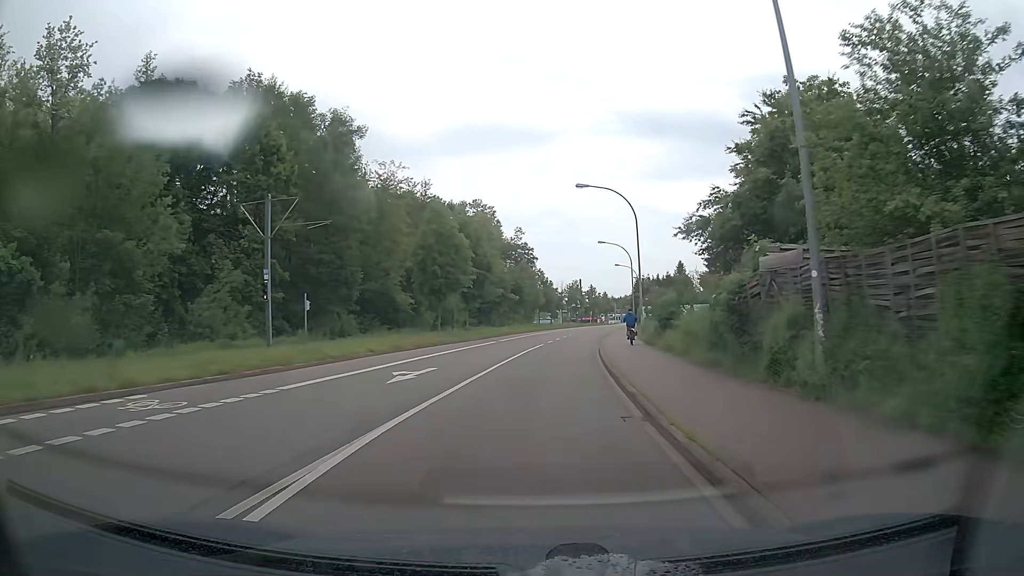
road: tertiary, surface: asphalt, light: Day
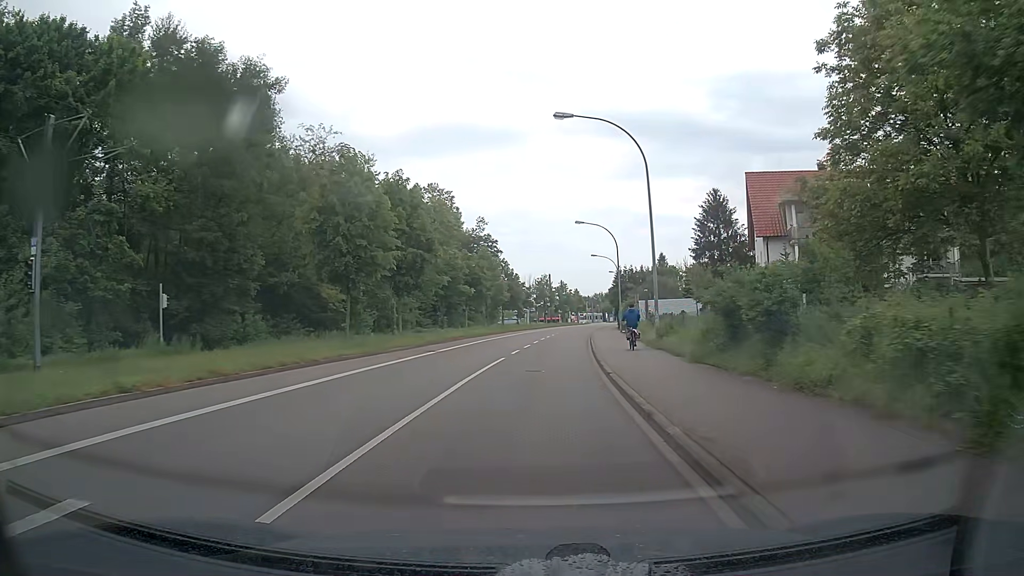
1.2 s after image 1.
(+0.5, +14.8) m; +3°
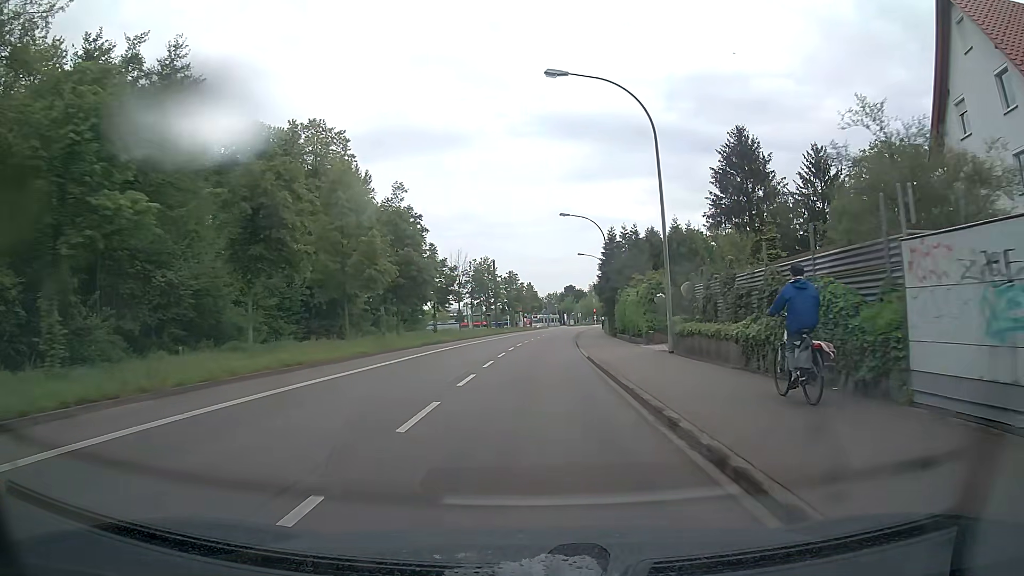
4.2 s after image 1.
(+1.7, +37.3) m; +5°
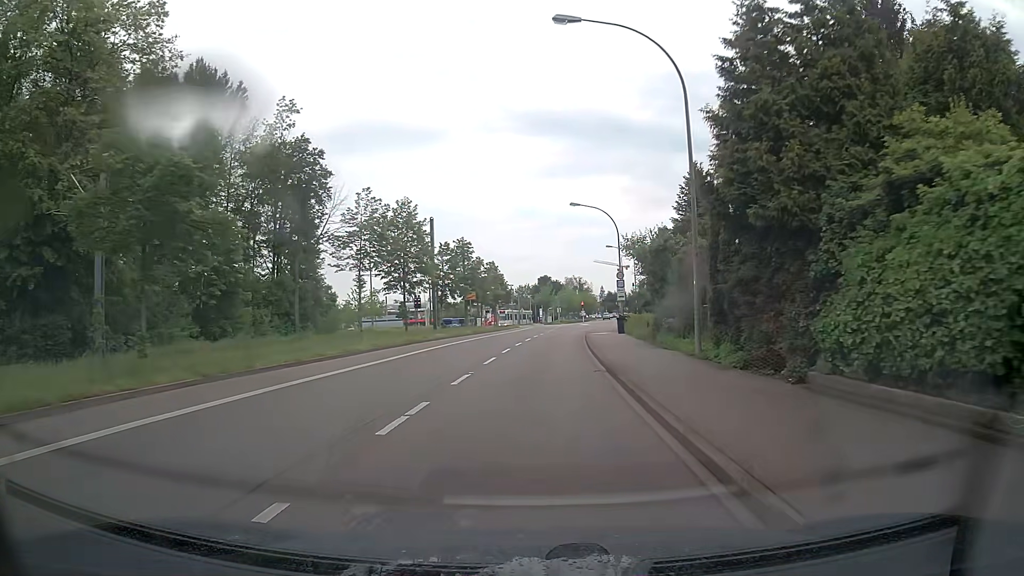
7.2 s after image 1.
(+0.8, +36.4) m; +2°
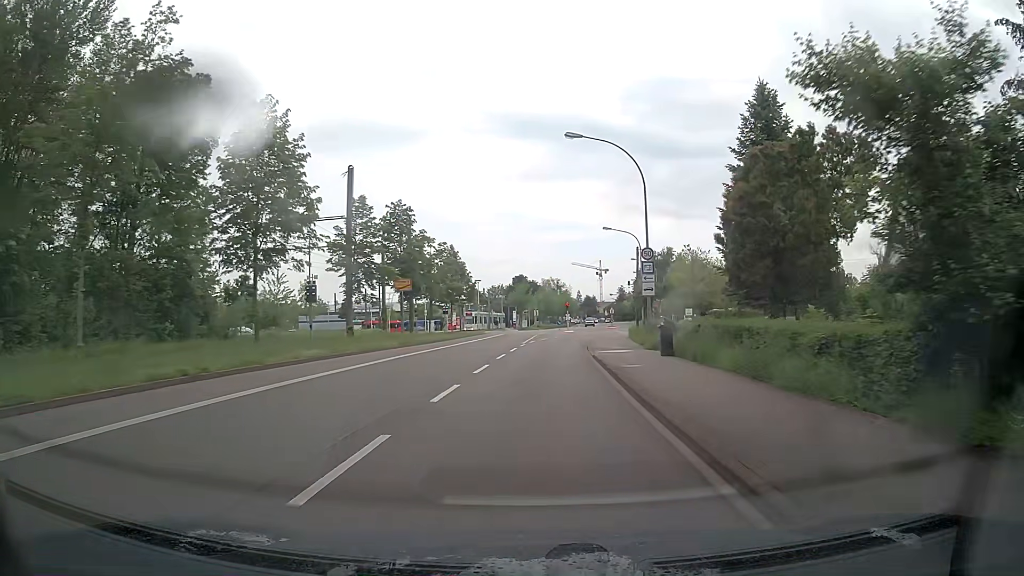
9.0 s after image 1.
(+0.4, +20.9) m; +3°
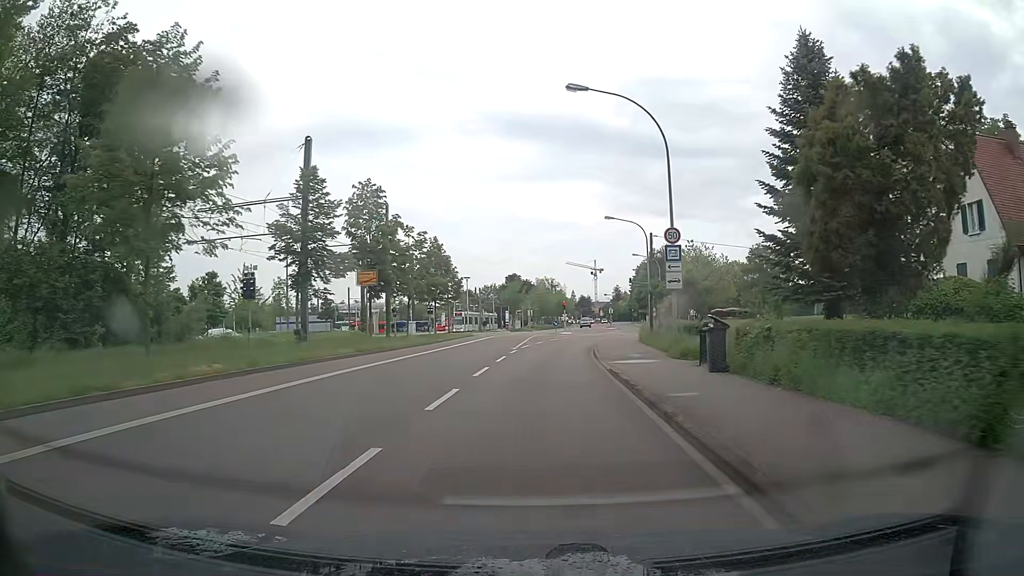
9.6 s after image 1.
(0.0, +6.7) m; 0°
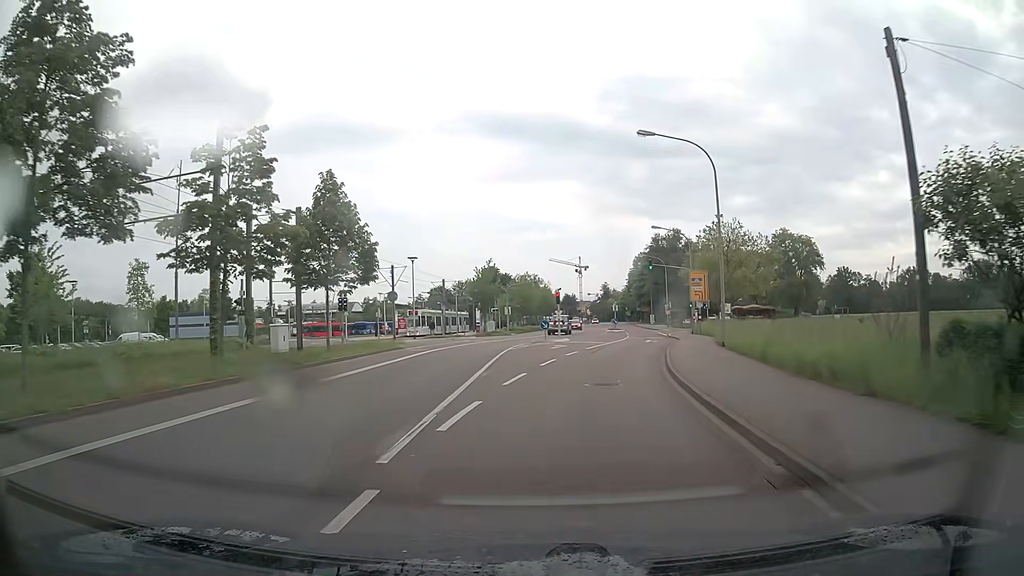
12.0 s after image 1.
(+0.2, +25.5) m; +1°
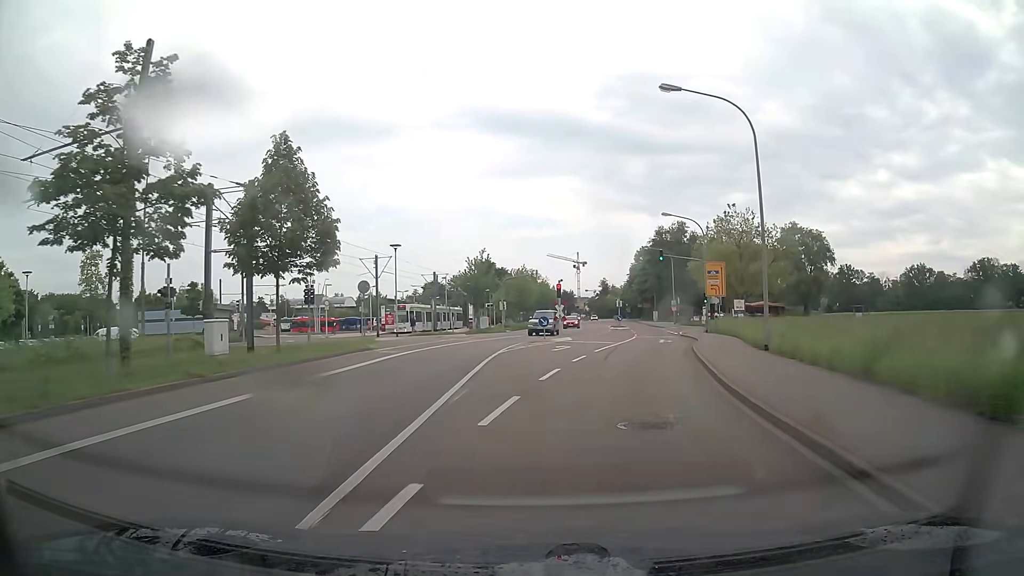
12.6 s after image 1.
(0.0, +5.8) m; 0°
